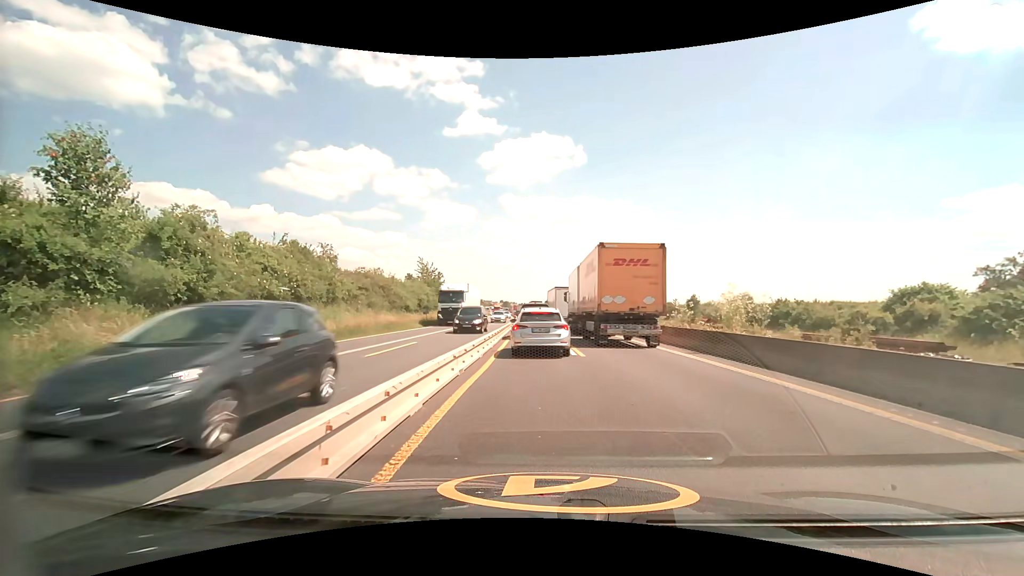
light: Day
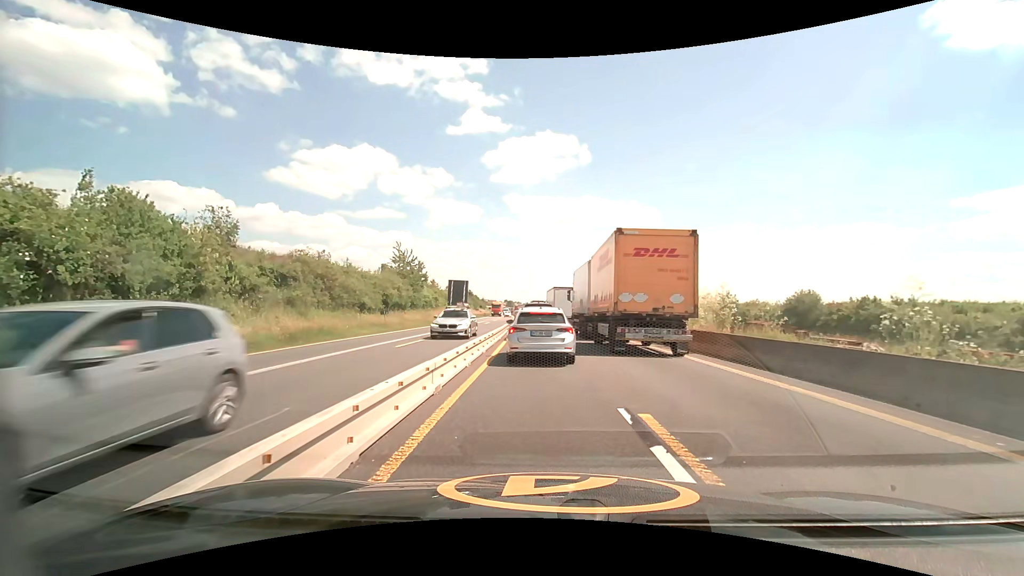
(-0.1, +14.2) m; -1°
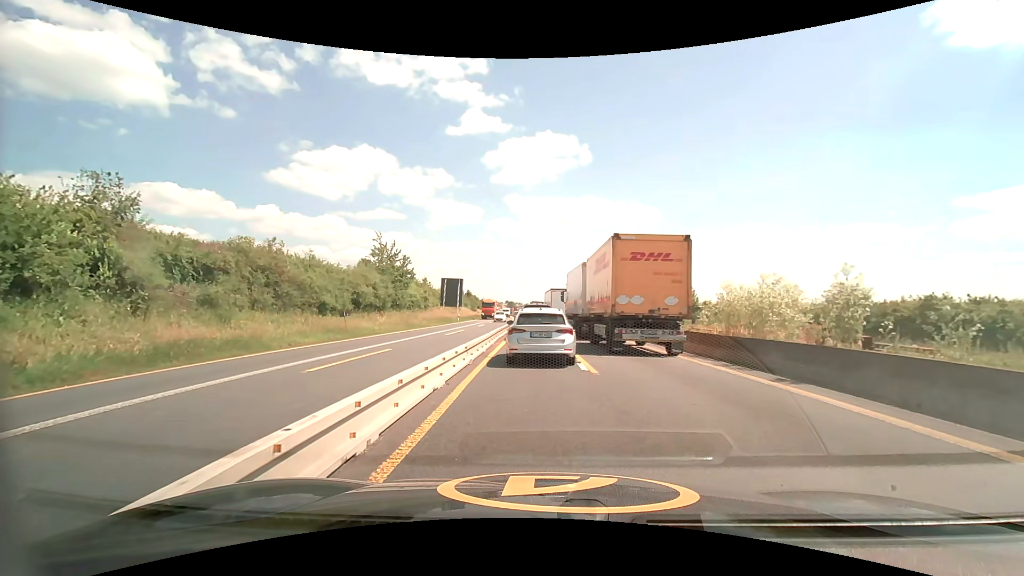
(0.0, +7.3) m; 0°
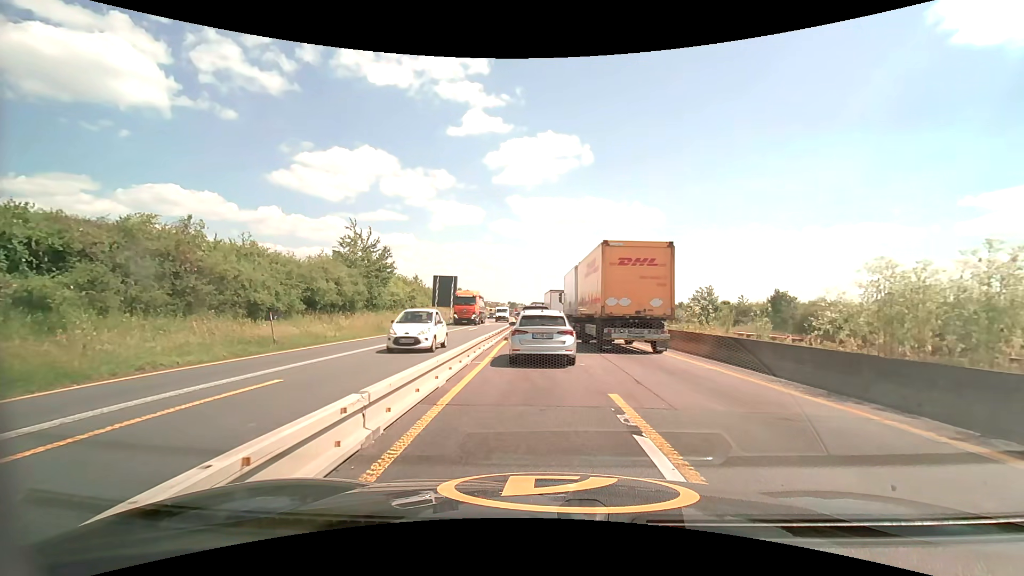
(0.0, +7.8) m; 0°
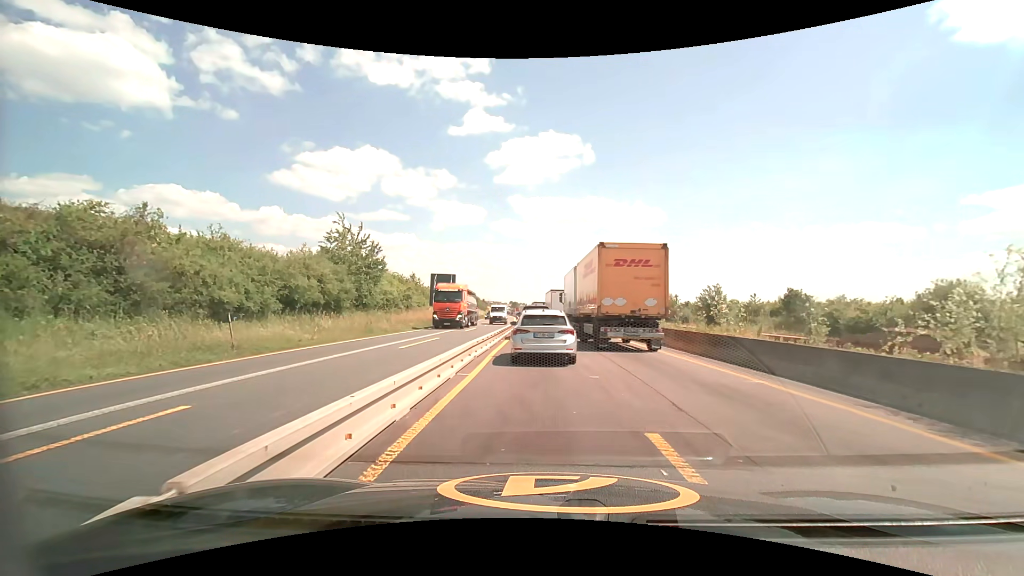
(0.0, +2.8) m; 0°
(0, +10) (0, +20) (-1, +30) (-1, +40) (-1, +50) (-1, +60) (-1, +70) (-2, +80) (-2, +90) (-3, +100) m
